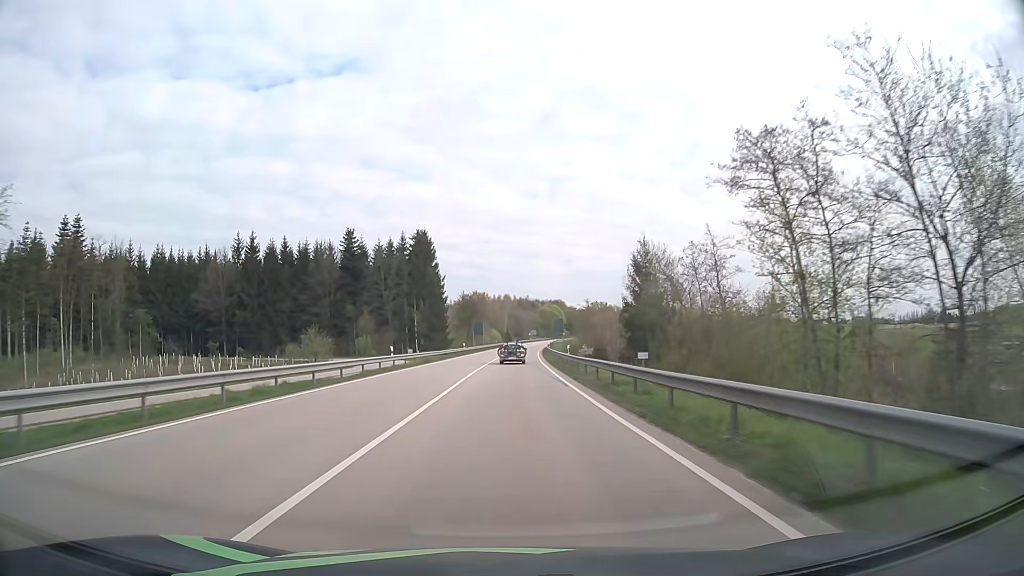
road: primary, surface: asphalt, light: Day
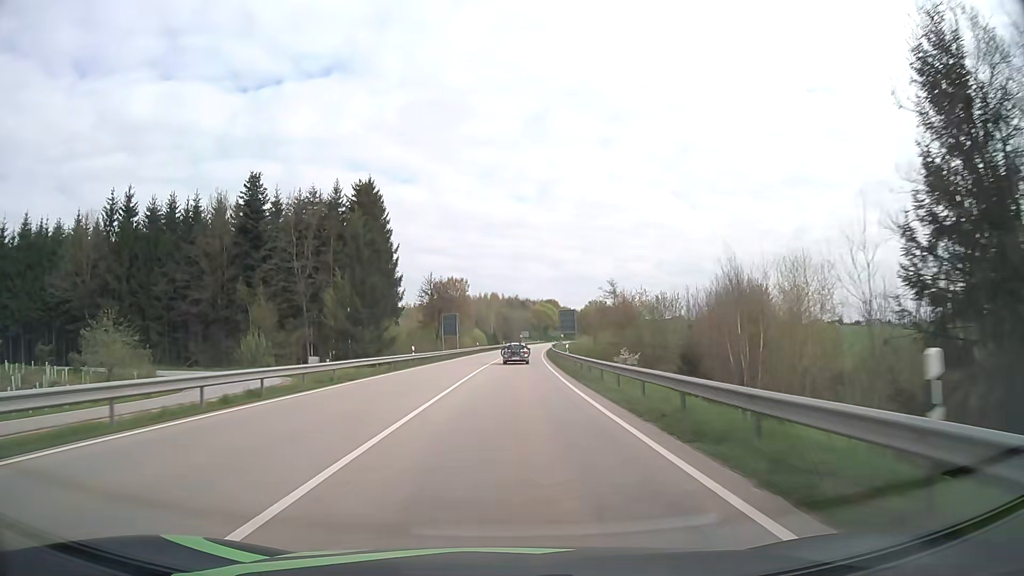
(+0.4, +37.3) m; +1°
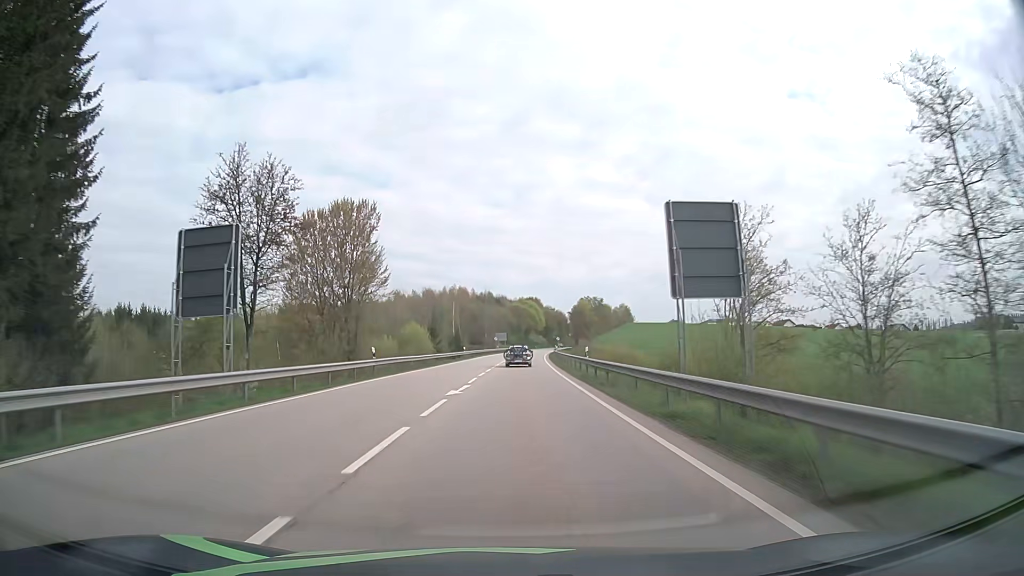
(+1.2, +62.1) m; +2°
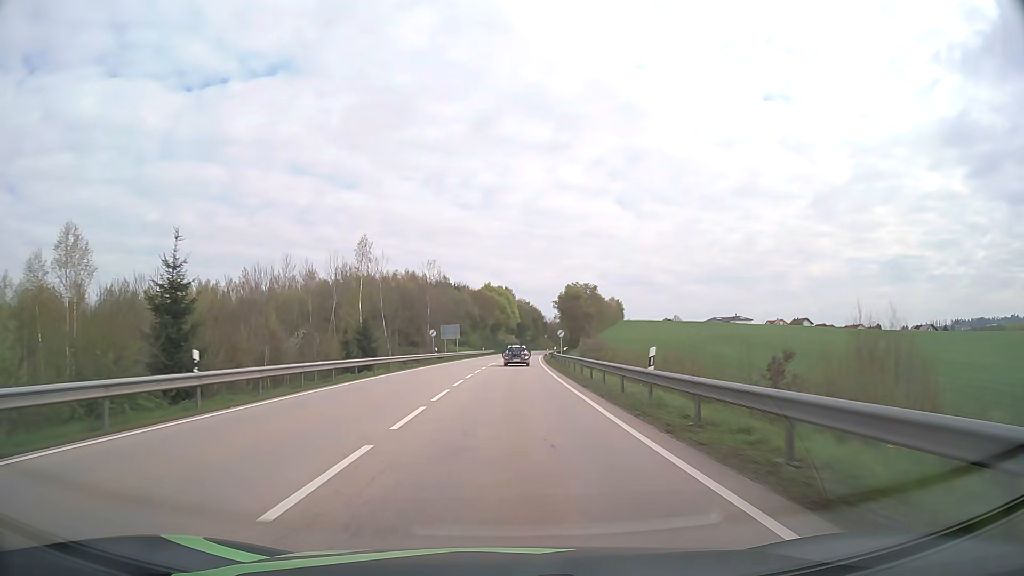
(+1.4, +62.3) m; +3°
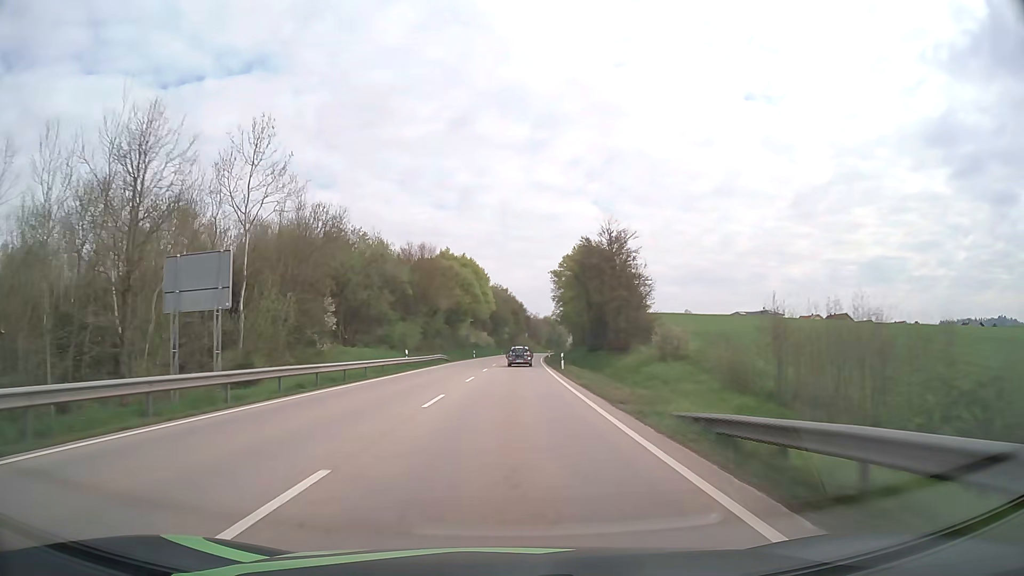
(+1.1, +62.4) m; +2°
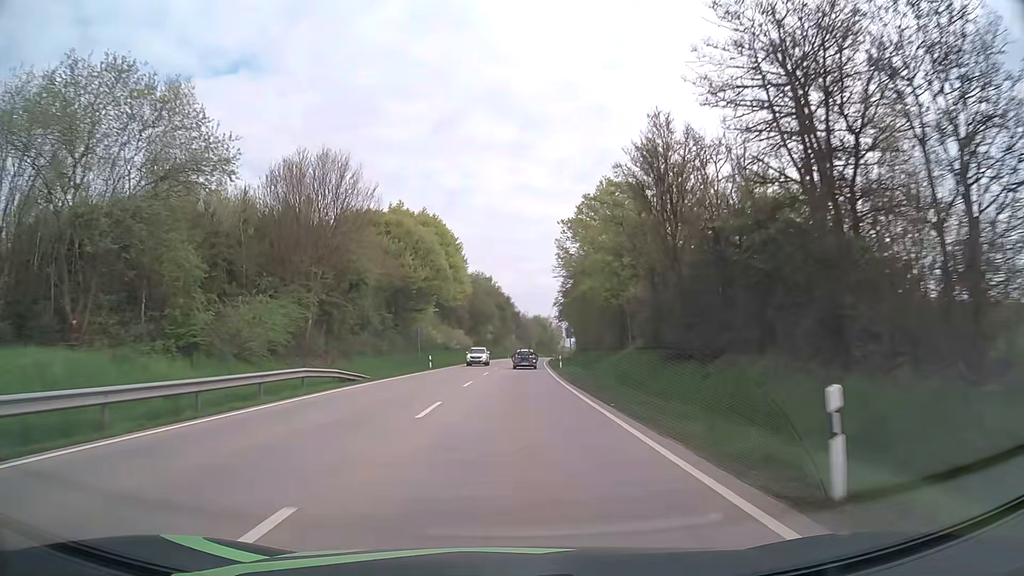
(+0.4, +38.0) m; +1°
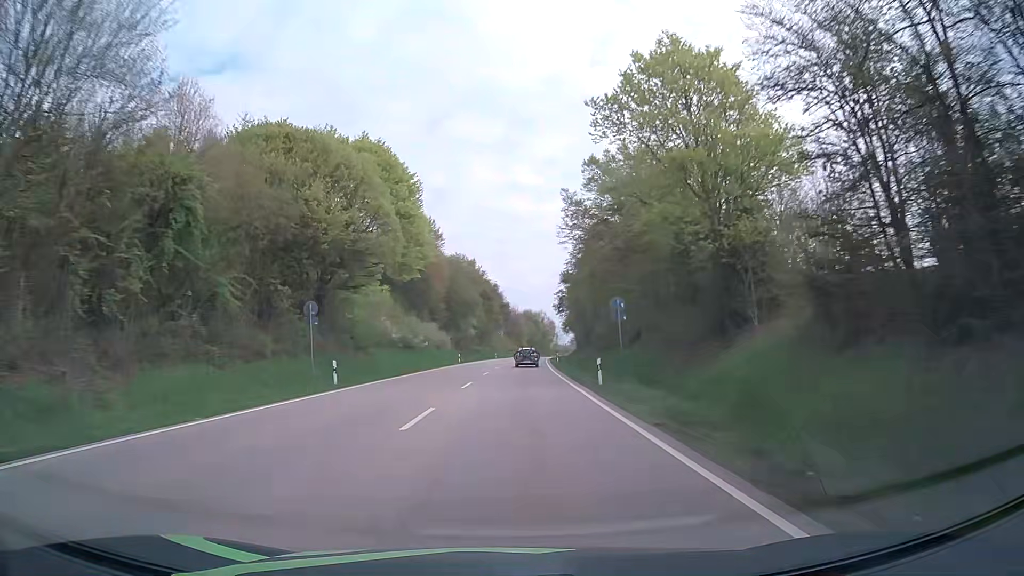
(+0.2, +26.4) m; +1°
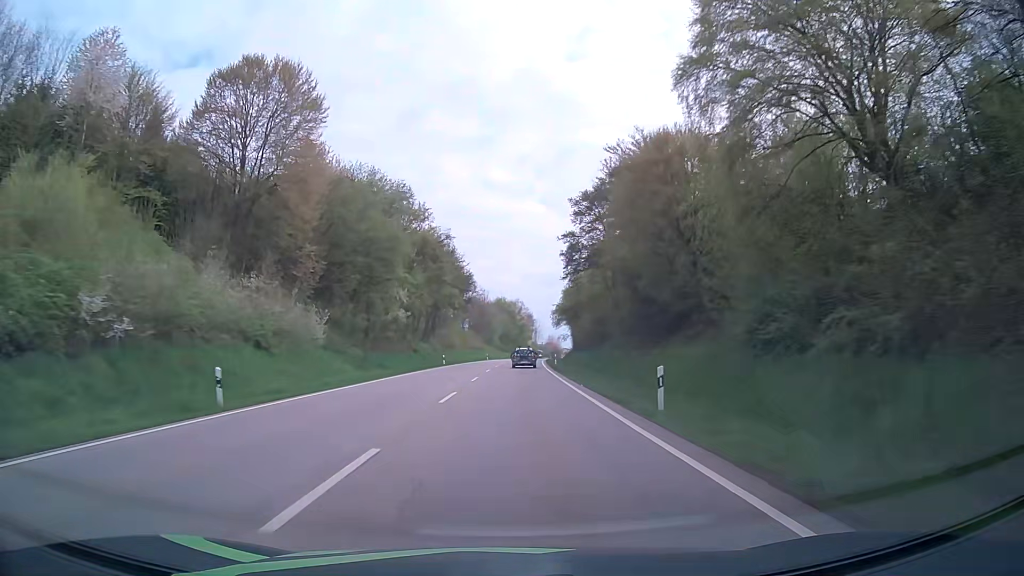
(+1.0, +54.5) m; +2°
(0, +10) (0, +20) (0, +30) (0, +40) (+1, +50) (+1, +60) (+2, +70) (+2, +80) (+3, +90) (+3, +100) m
